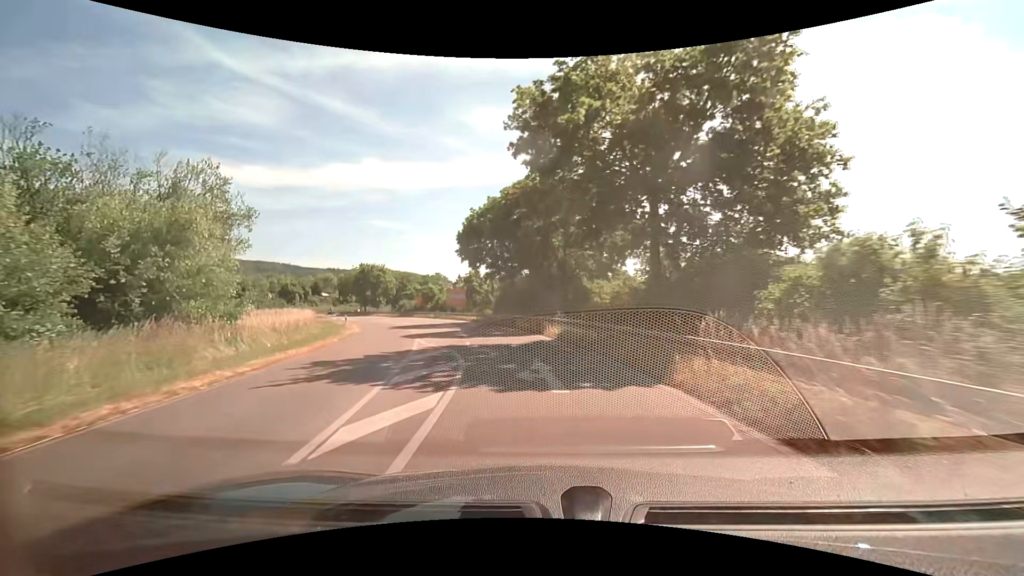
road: primary_link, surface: asphalt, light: Day
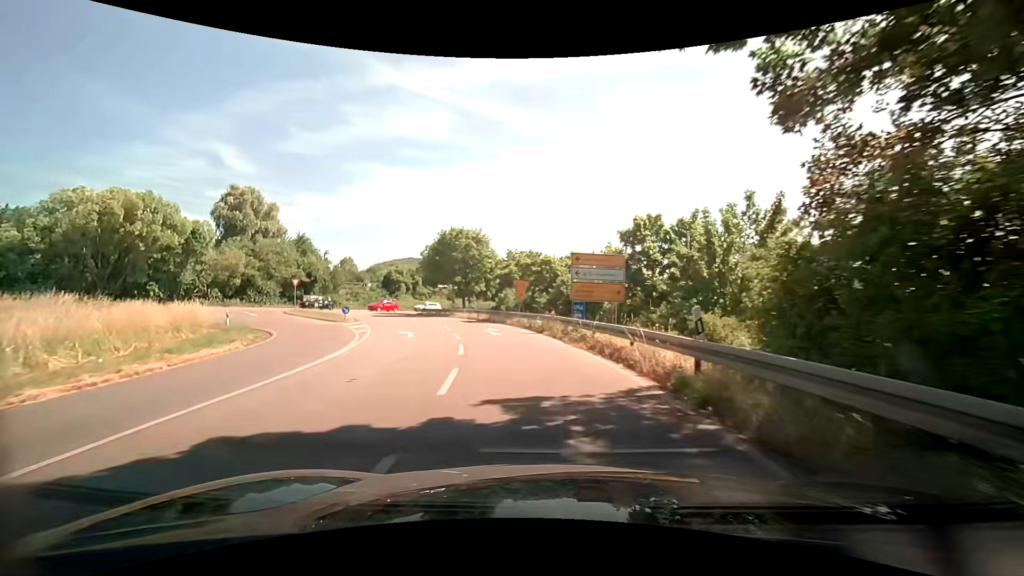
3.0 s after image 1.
(-6.1, +38.9) m; -18°
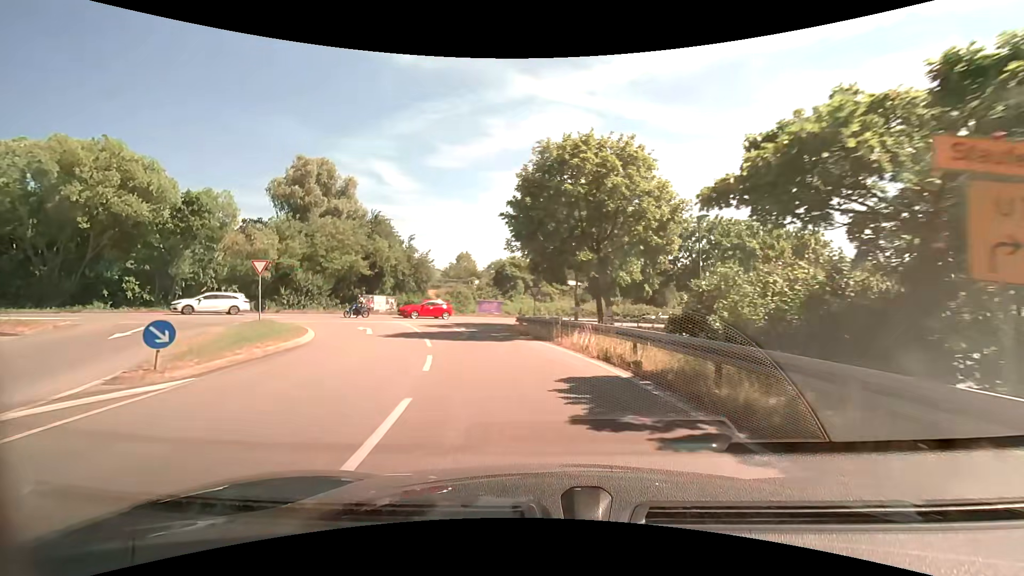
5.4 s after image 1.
(-3.5, +27.4) m; -17°
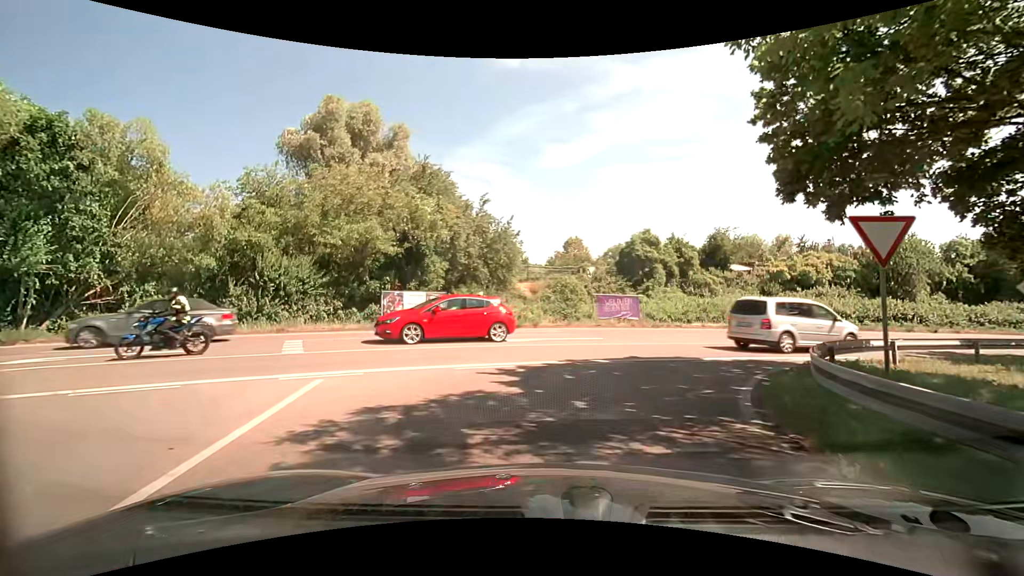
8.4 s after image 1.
(-2.9, +23.2) m; -12°
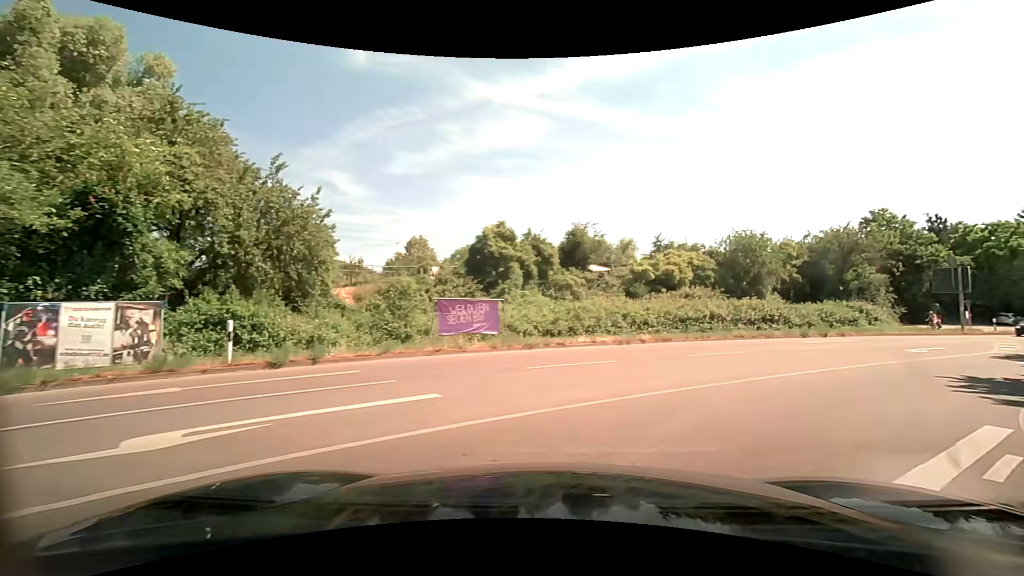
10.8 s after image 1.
(+0.8, +10.3) m; +17°
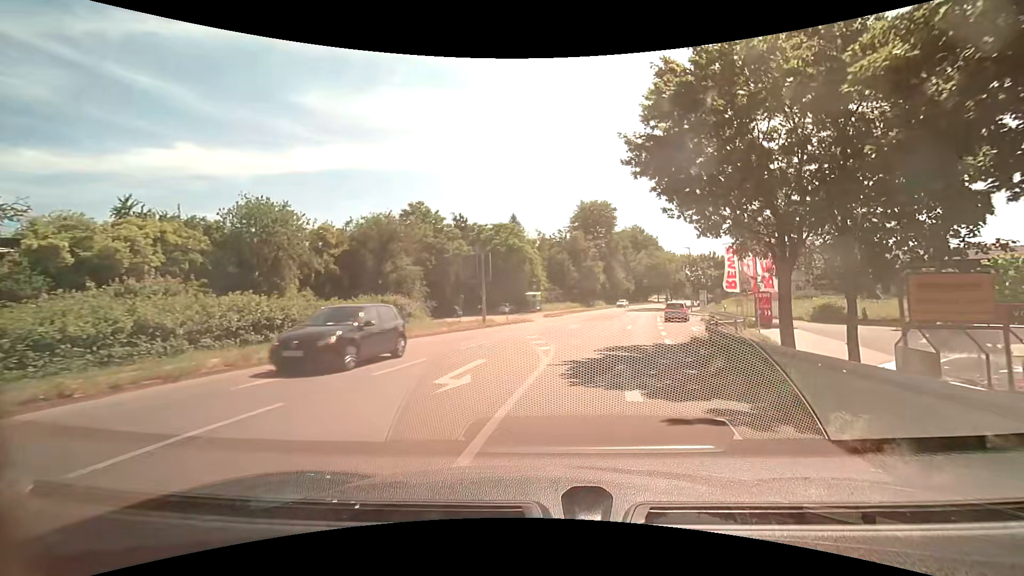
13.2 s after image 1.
(+7.6, +13.9) m; +46°
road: secondary
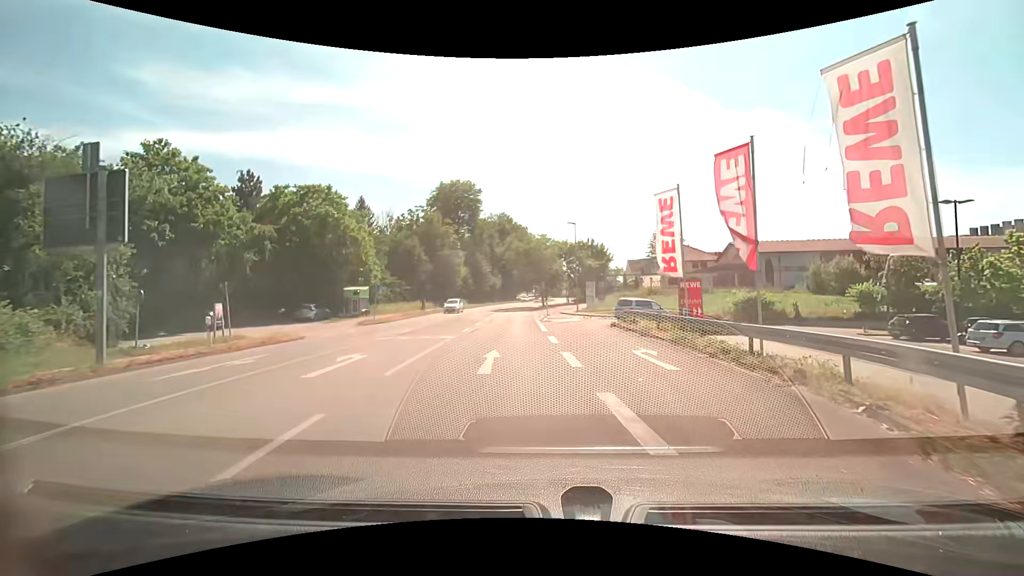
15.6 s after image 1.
(+3.0, +20.3) m; +14°
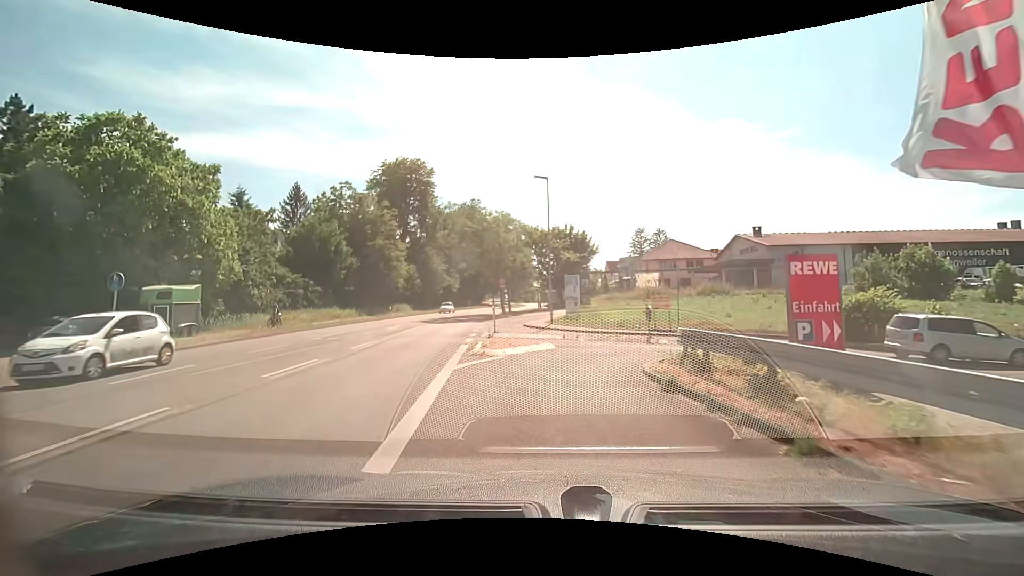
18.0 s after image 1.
(+1.6, +18.3) m; +4°
